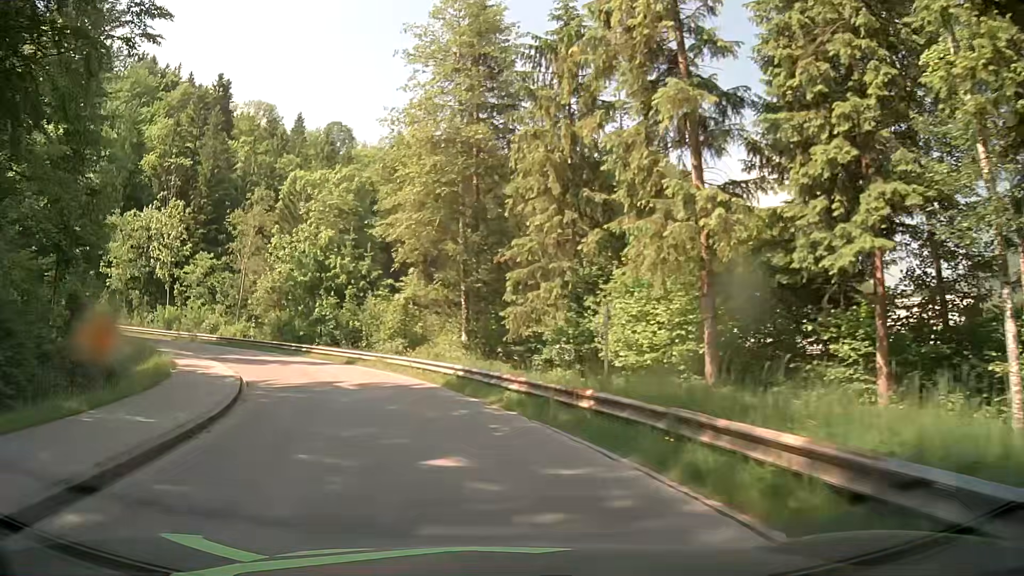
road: tertiary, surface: asphalt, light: Day
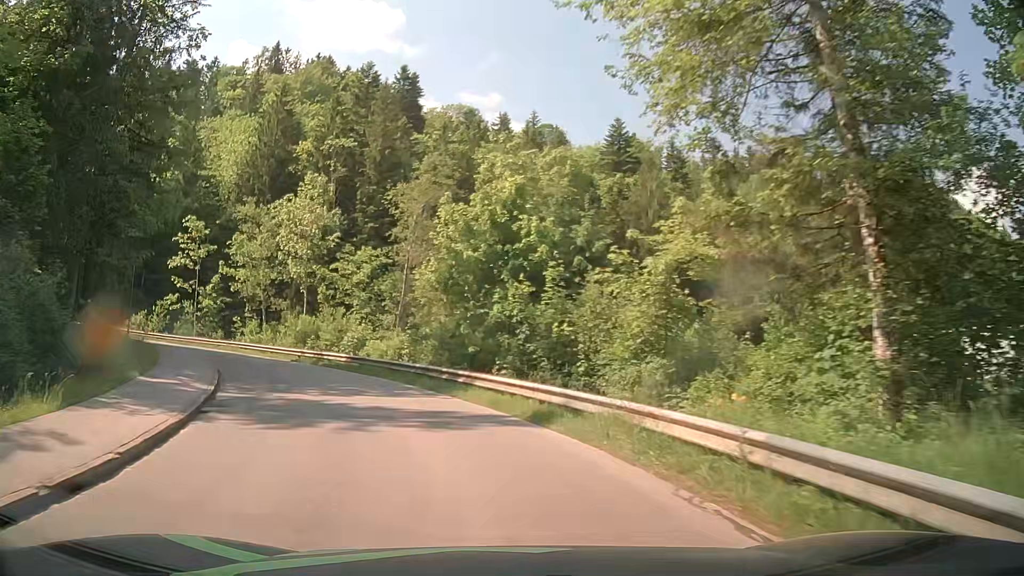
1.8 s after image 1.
(-2.7, +17.5) m; -18°
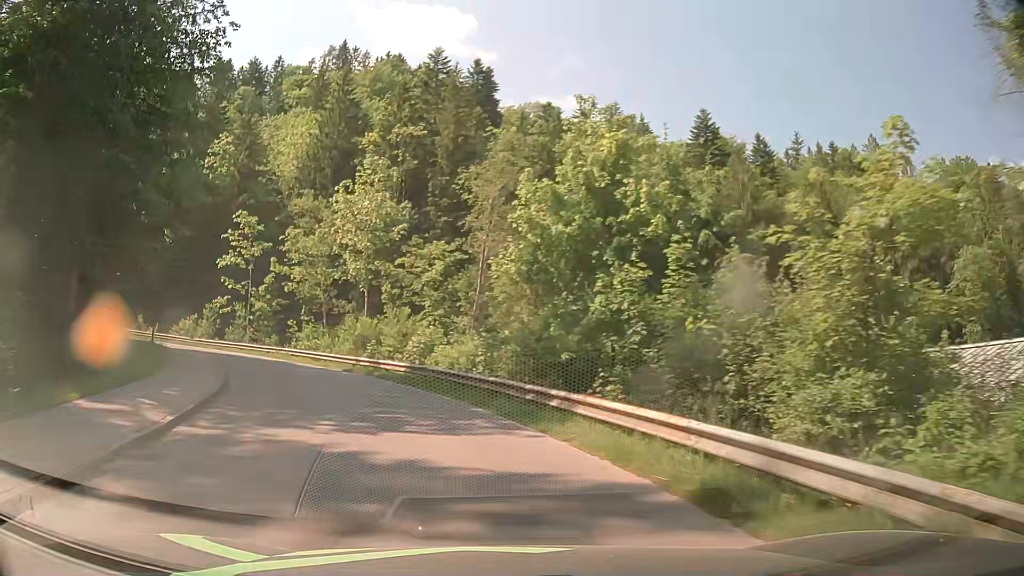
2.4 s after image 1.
(-0.4, +5.9) m; -7°
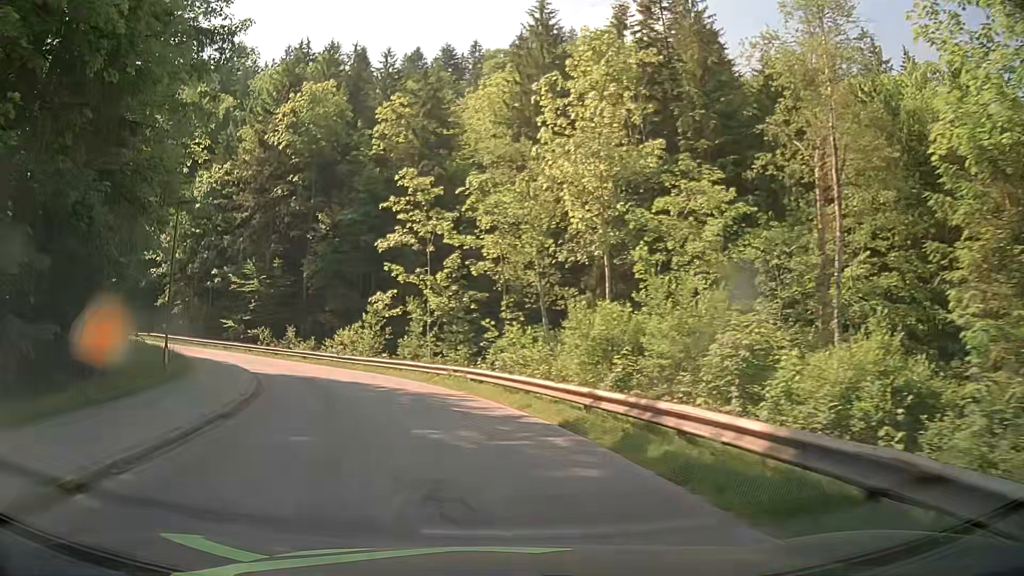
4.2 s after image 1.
(-3.4, +17.5) m; -21°
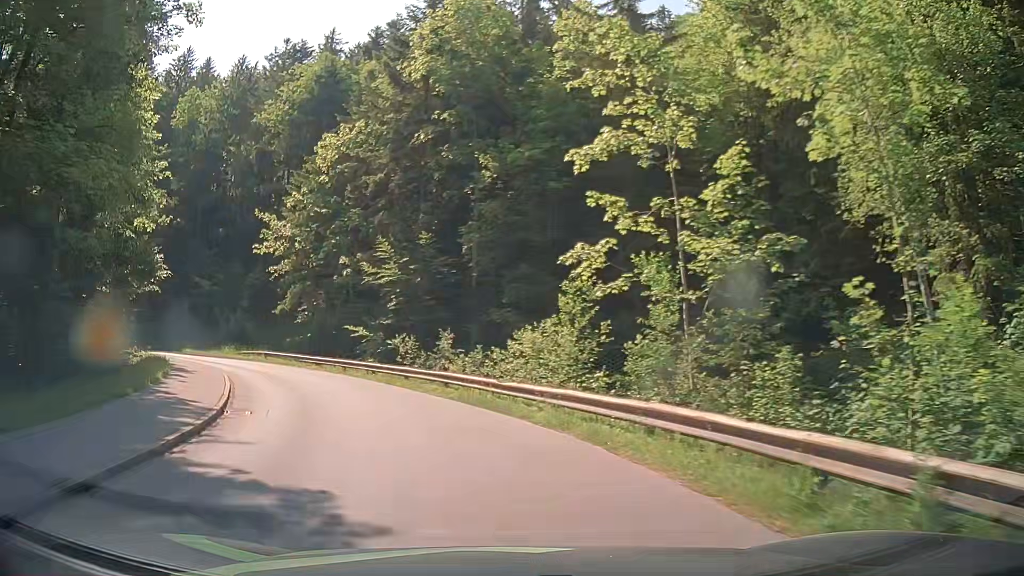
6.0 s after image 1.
(-2.7, +18.2) m; -18°
(-1, +10) (-4, +19) (-9, +28) (-15, +36) (-22, +43) (-30, +49) (-39, +52) (-49, +53) (-59, +54) (-69, +54) m
